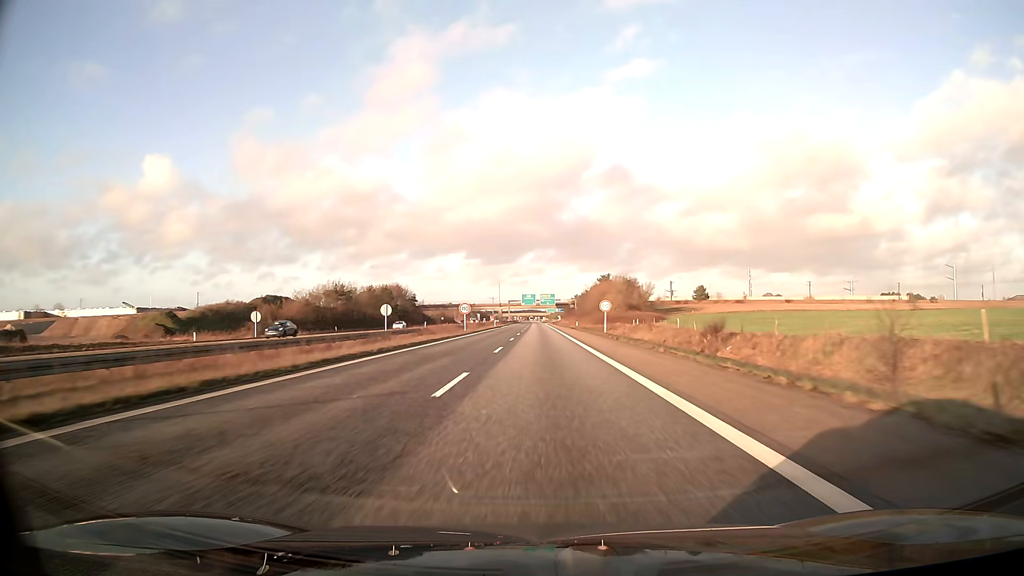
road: motorway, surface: asphalt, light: Day
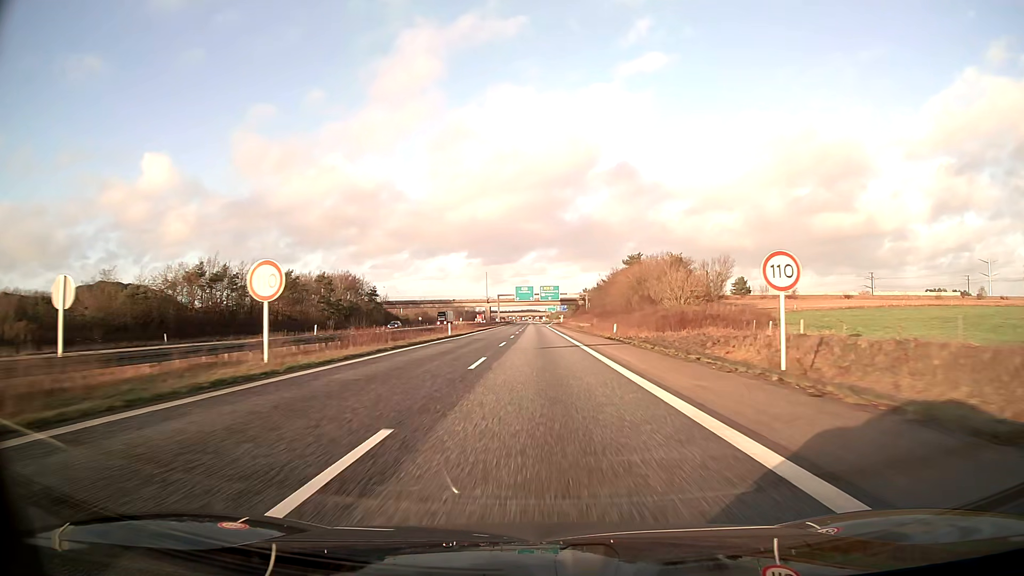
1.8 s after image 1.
(-0.1, +53.5) m; 0°
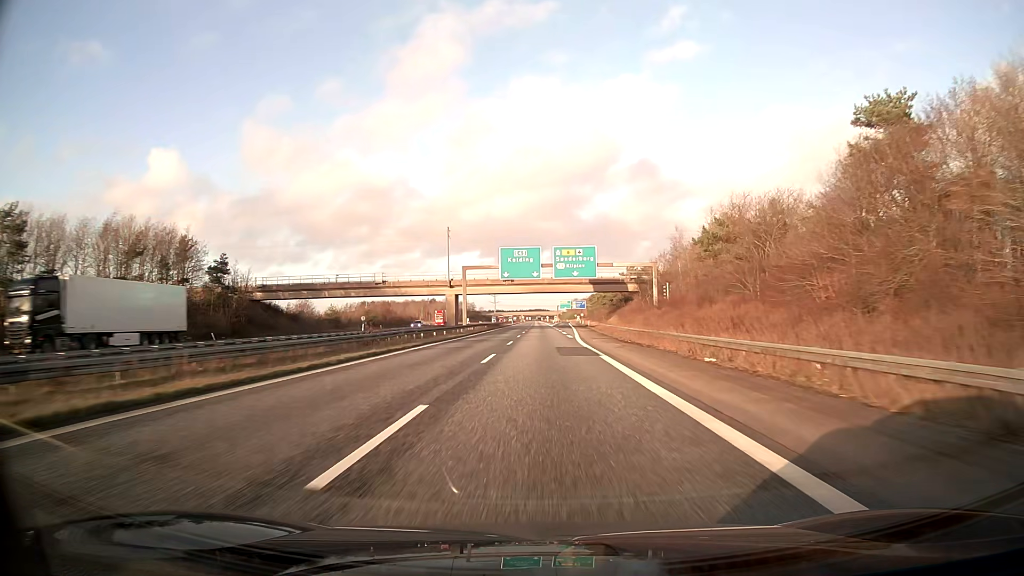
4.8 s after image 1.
(-0.4, +87.7) m; -1°
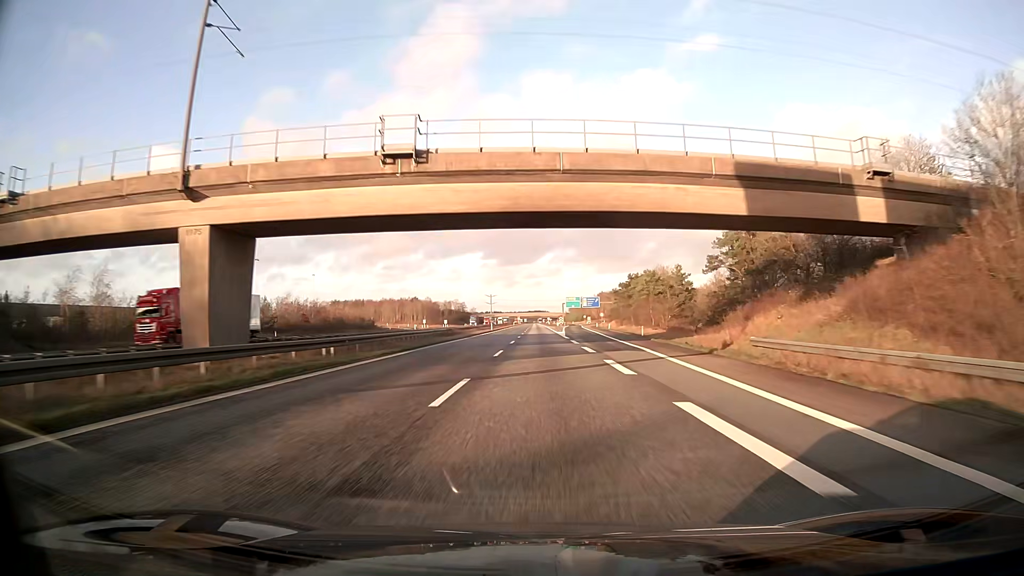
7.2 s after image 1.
(+0.1, +69.7) m; 0°
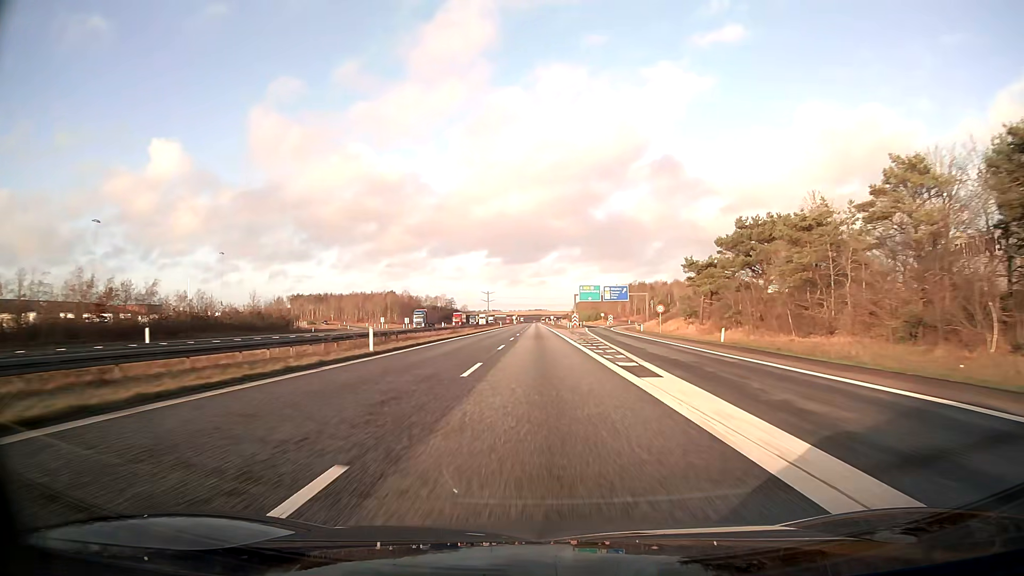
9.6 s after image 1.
(-0.1, +69.6) m; 0°
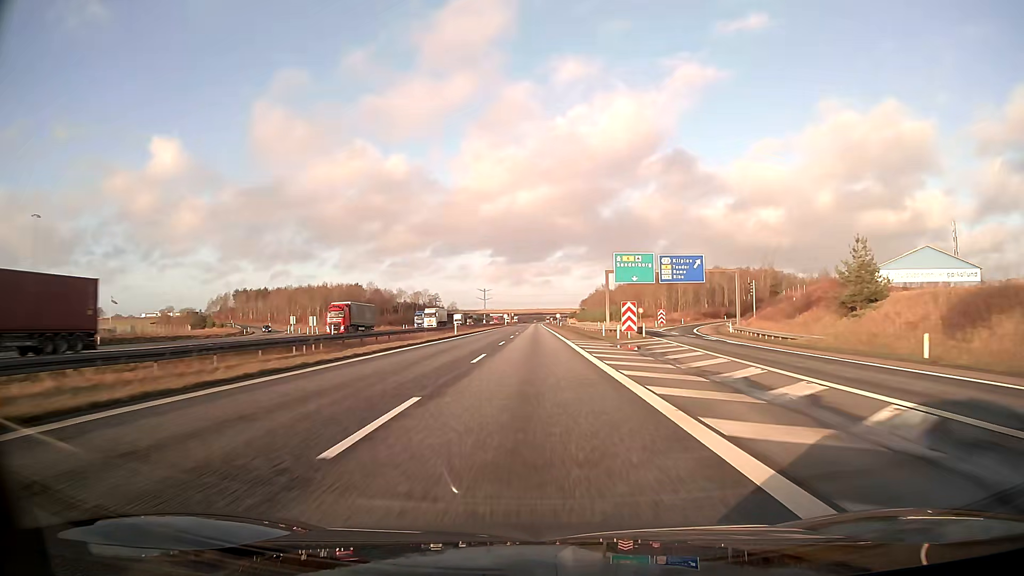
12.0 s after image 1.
(0.0, +69.6) m; 0°
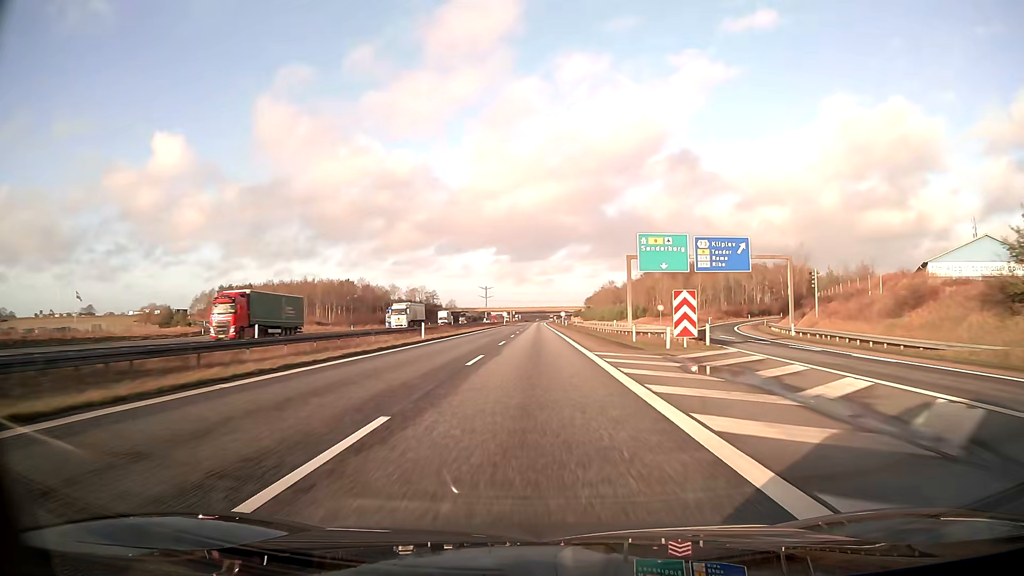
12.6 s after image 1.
(0.0, +17.4) m; 0°
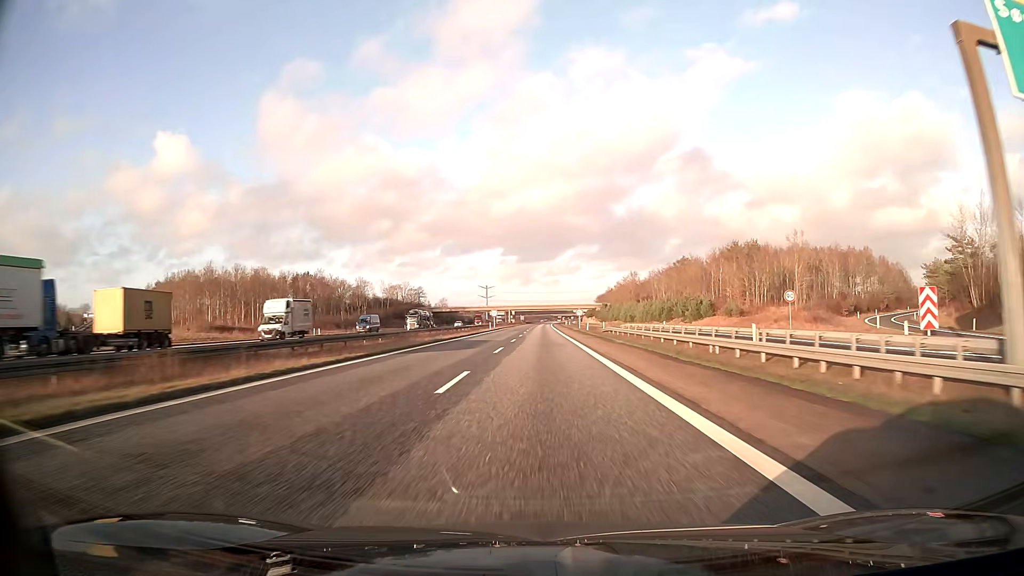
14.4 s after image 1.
(-0.2, +52.2) m; 0°
(0, +10) (0, +20) (0, +30) (0, +40) (0, +50) (0, +60) (0, +70) (0, +80) (0, +90) (0, +100) m
